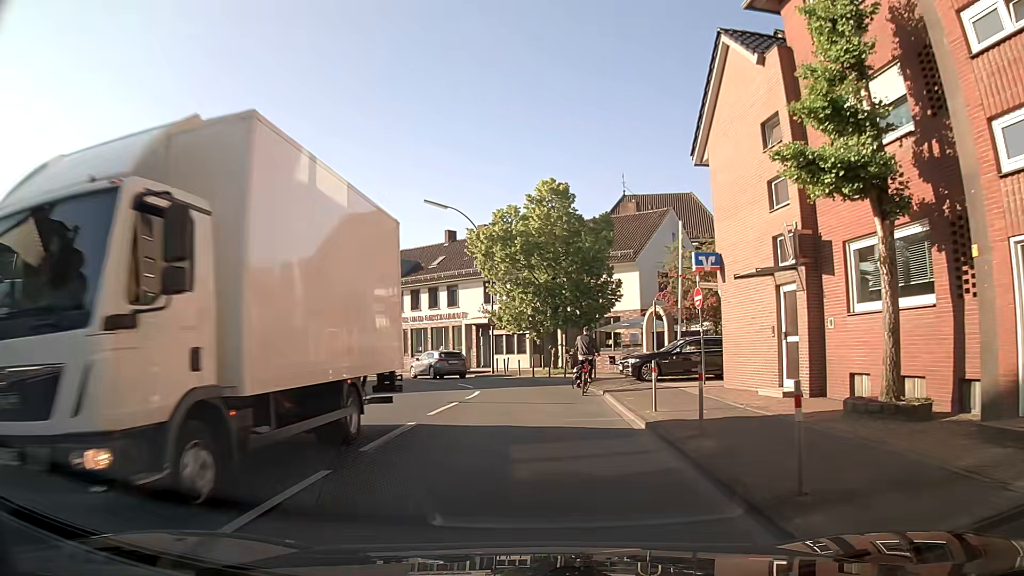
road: secondary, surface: asphalt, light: Day
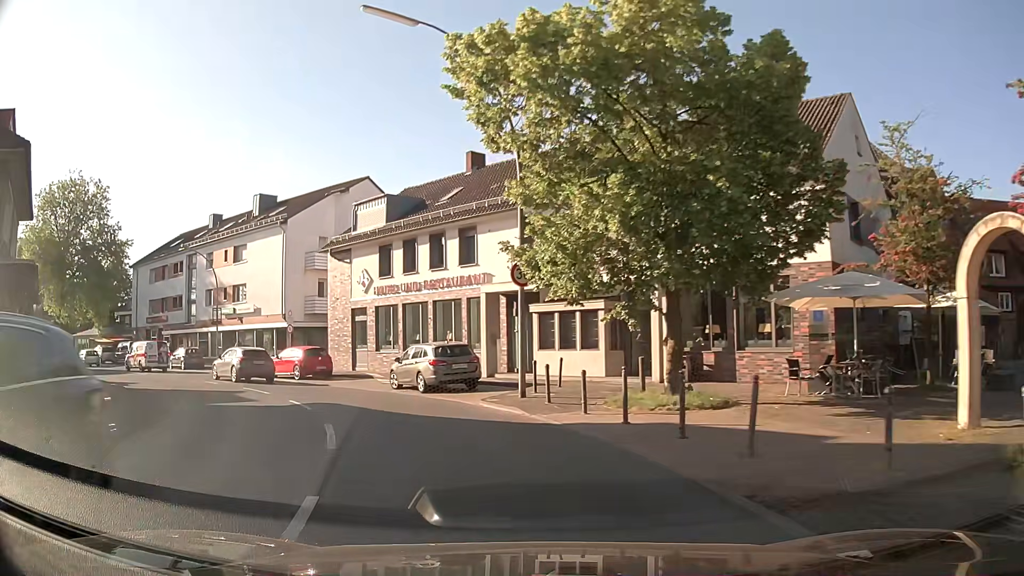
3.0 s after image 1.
(-0.6, +21.0) m; -7°
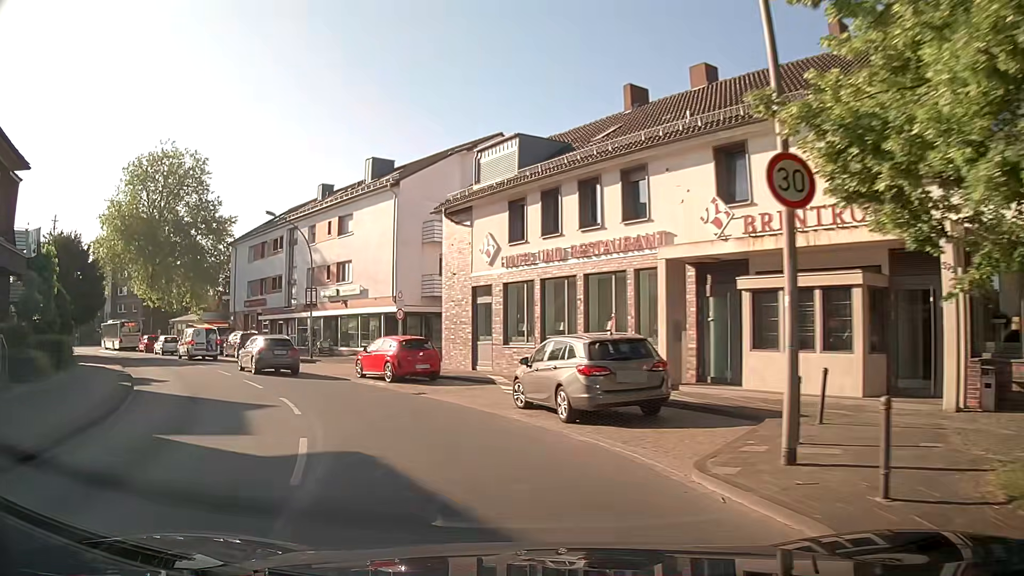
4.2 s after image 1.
(-0.9, +8.9) m; -12°
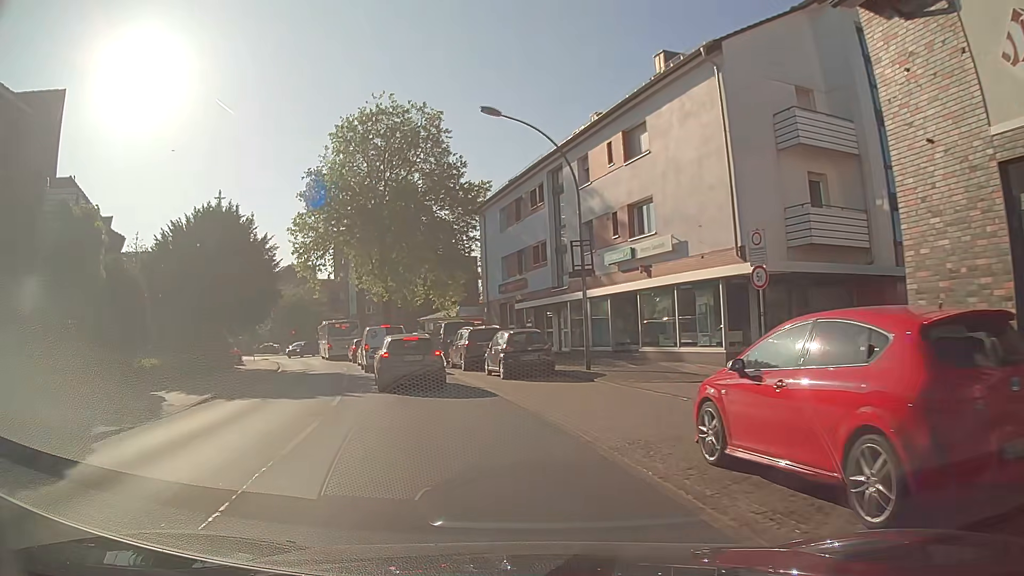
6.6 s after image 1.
(-3.8, +16.9) m; -25°
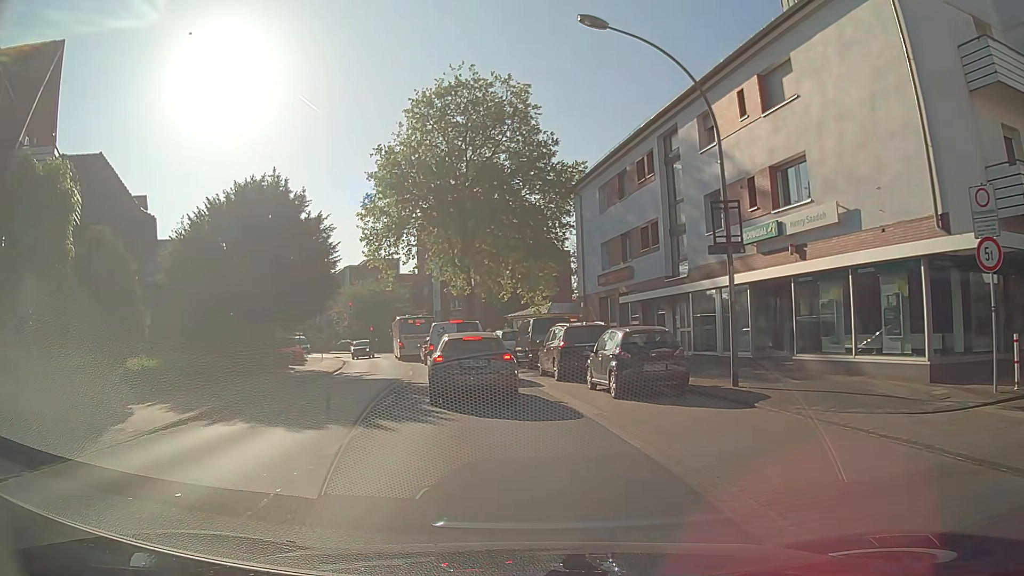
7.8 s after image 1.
(-0.4, +6.0) m; -6°
